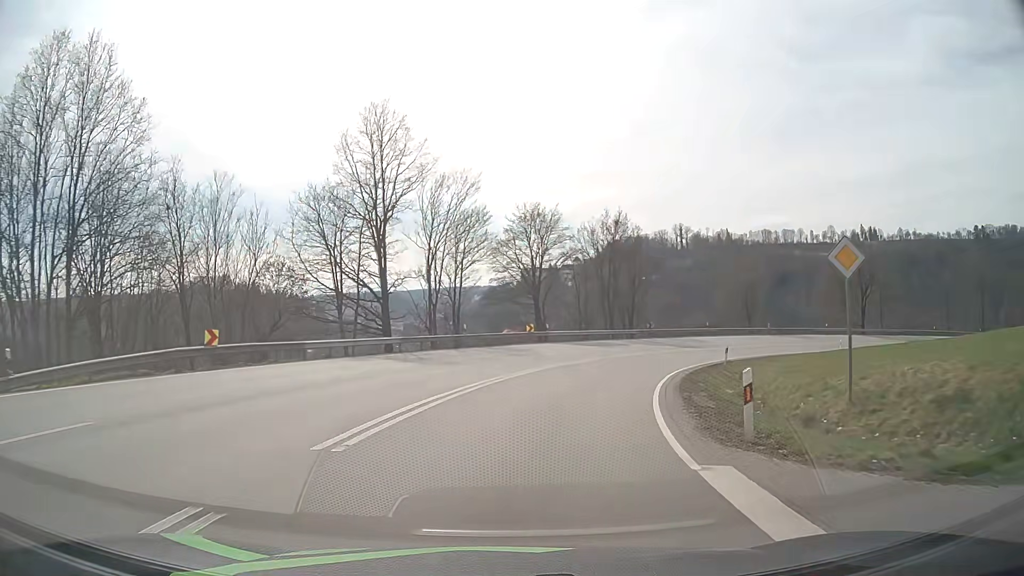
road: primary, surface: asphalt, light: Day
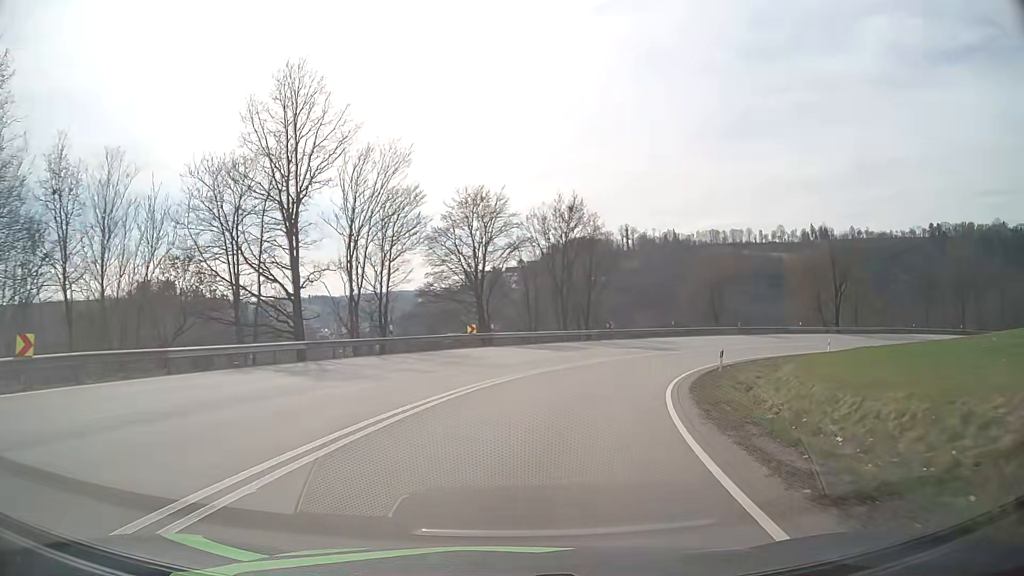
(+0.2, +7.4) m; +4°
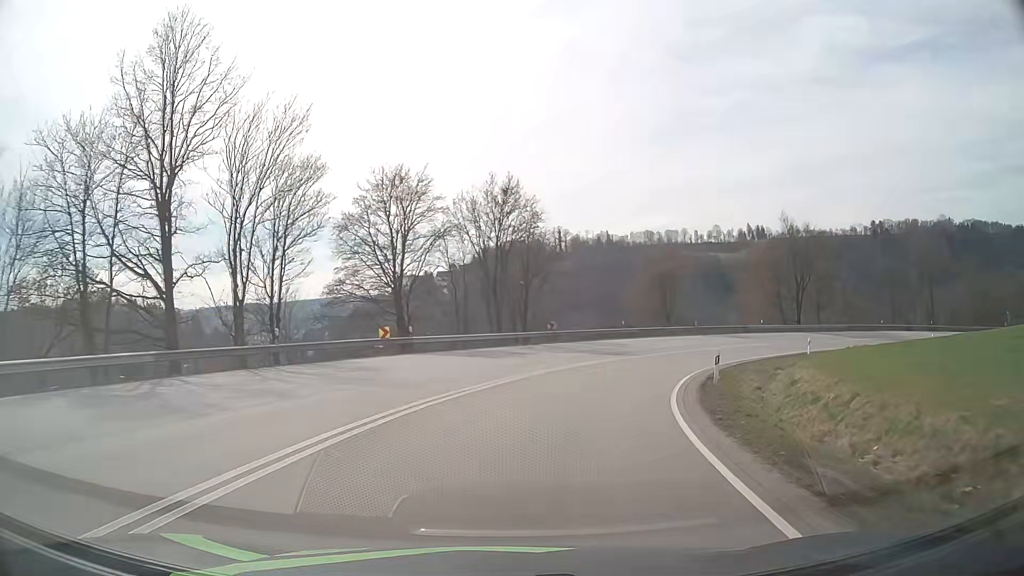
(+0.4, +7.4) m; +6°
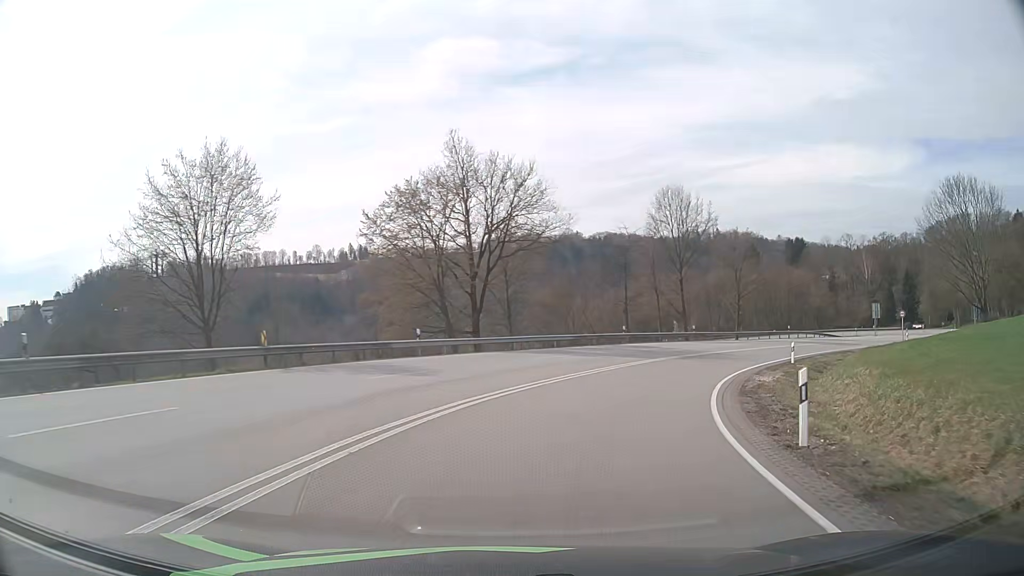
(+10.2, +35.0) m; +34°
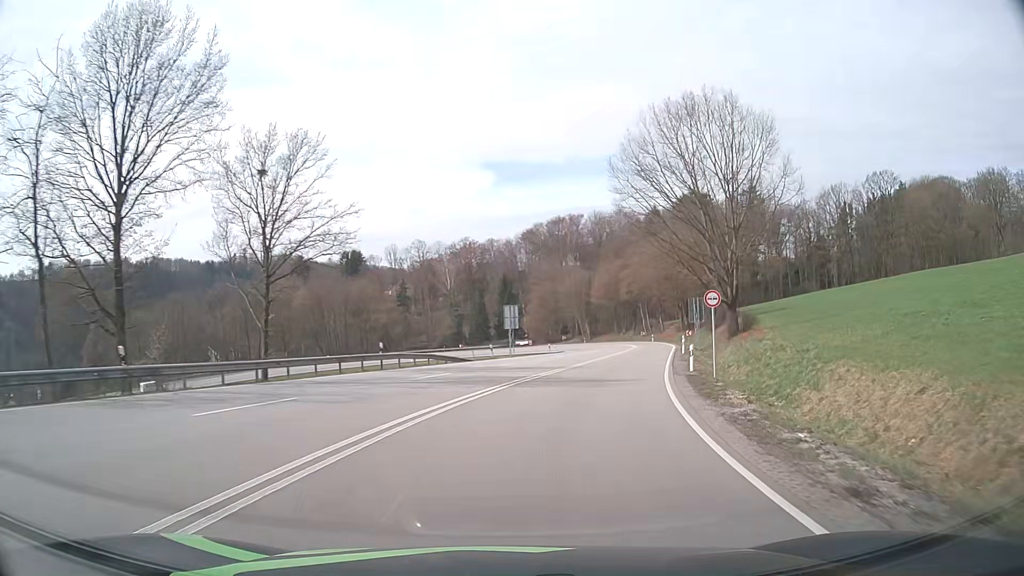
(+12.7, +35.8) m; +38°
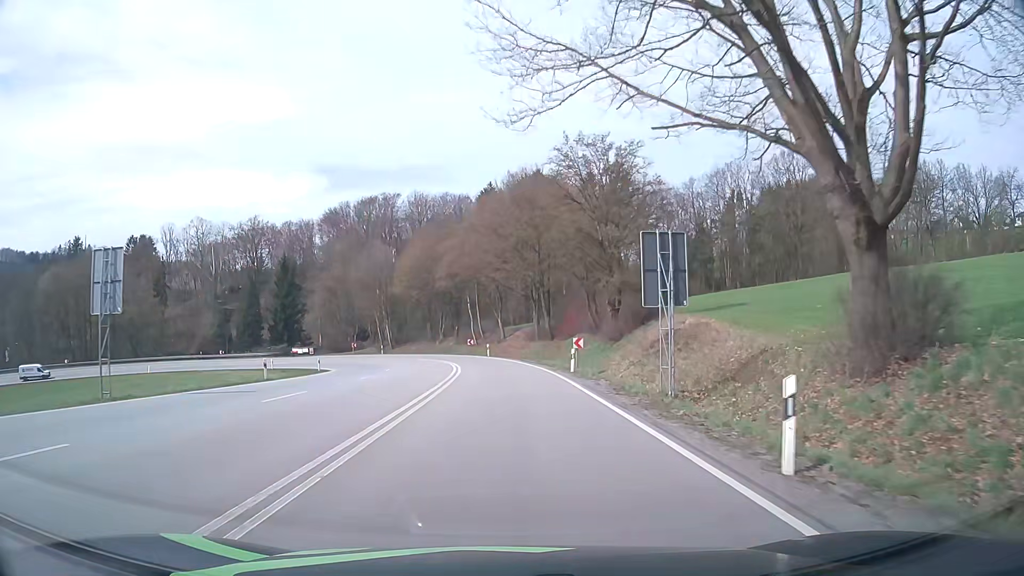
(+7.6, +40.4) m; +16°
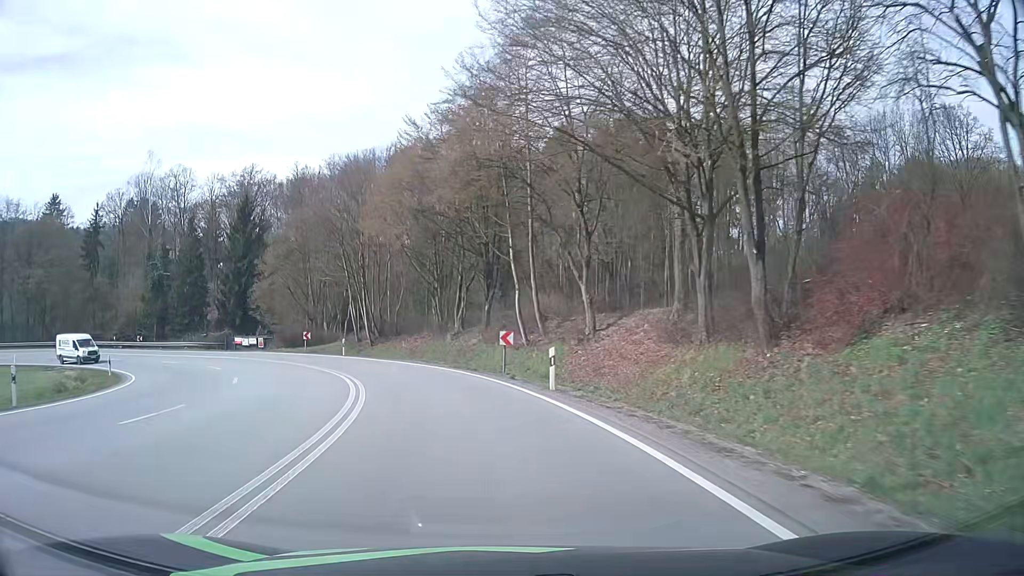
(-1.0, +41.0) m; -6°
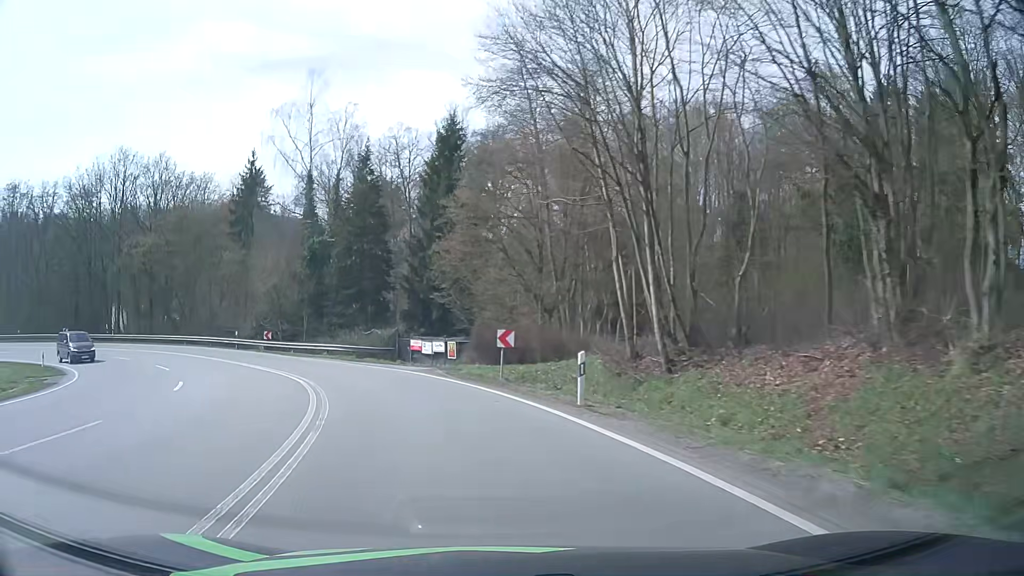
(-5.4, +28.8) m; -23°
(-1, +10) (-4, +20) (-8, +28) (-14, +36) (-21, +43) (-30, +49) (-39, +52) (-49, +54) (-59, +54) (-69, +52) m
